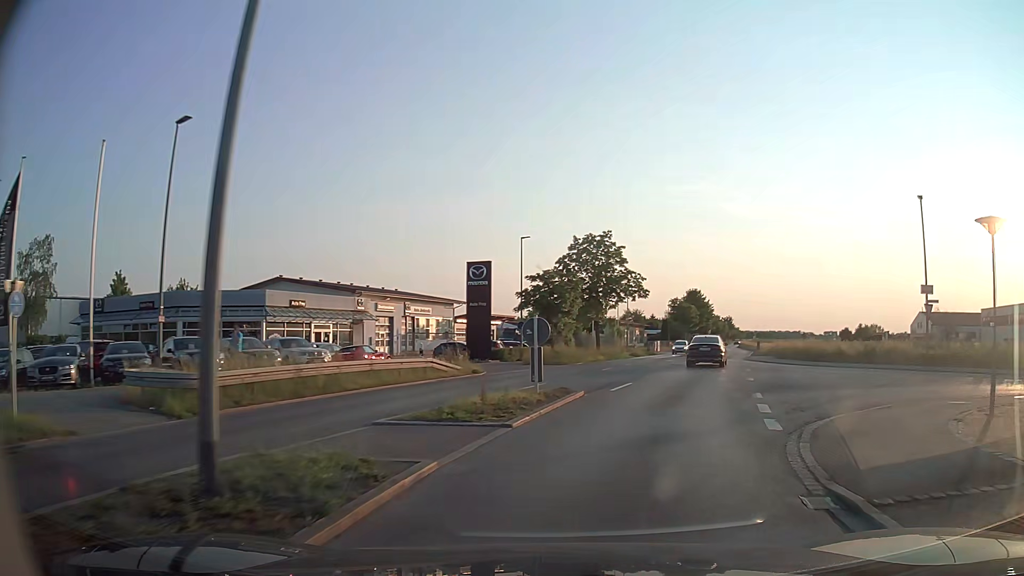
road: secondary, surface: asphalt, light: Day
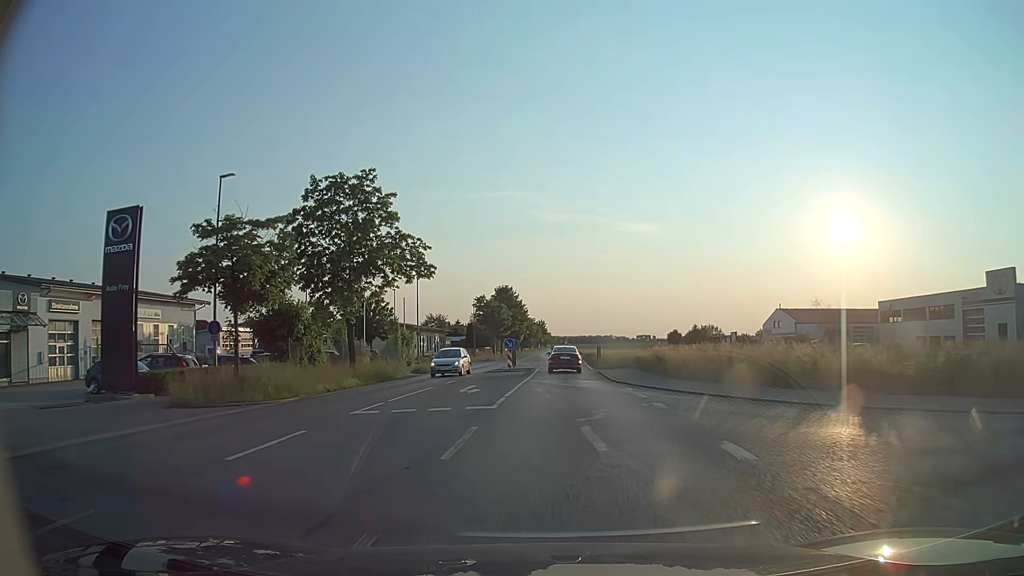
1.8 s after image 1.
(+3.8, +20.9) m; +17°
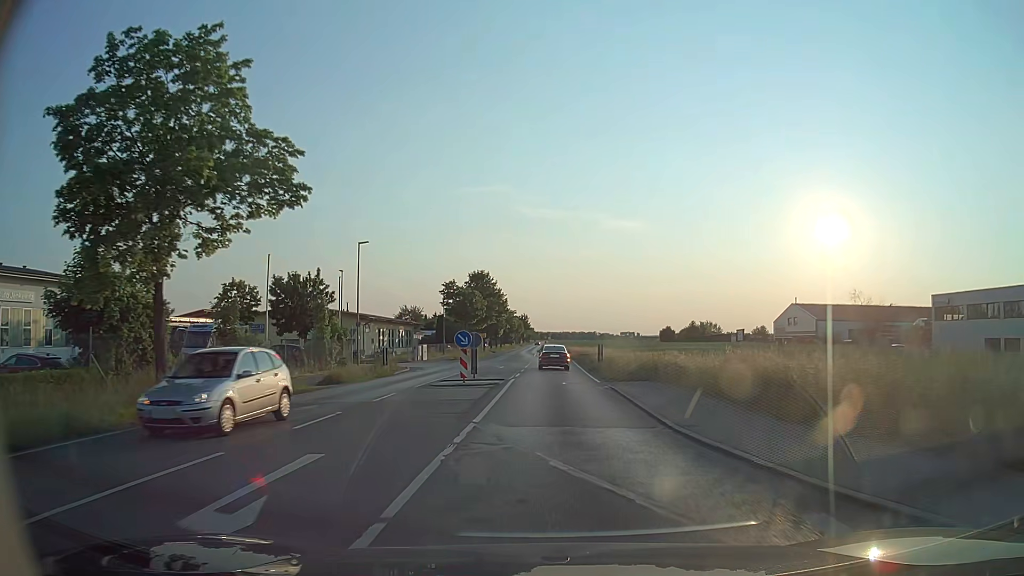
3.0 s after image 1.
(+0.1, +15.8) m; +2°
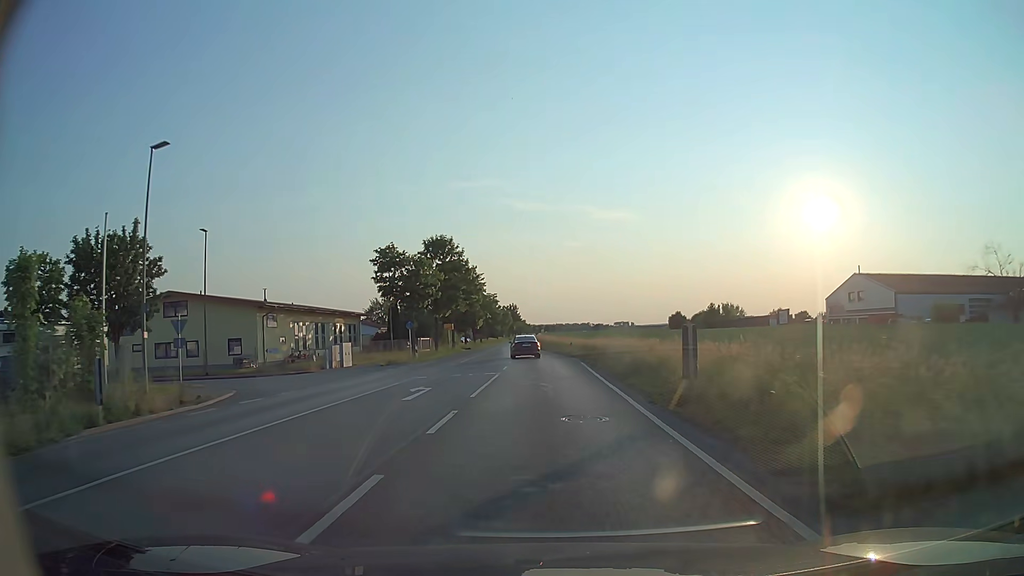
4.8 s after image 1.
(+0.2, +26.5) m; 0°
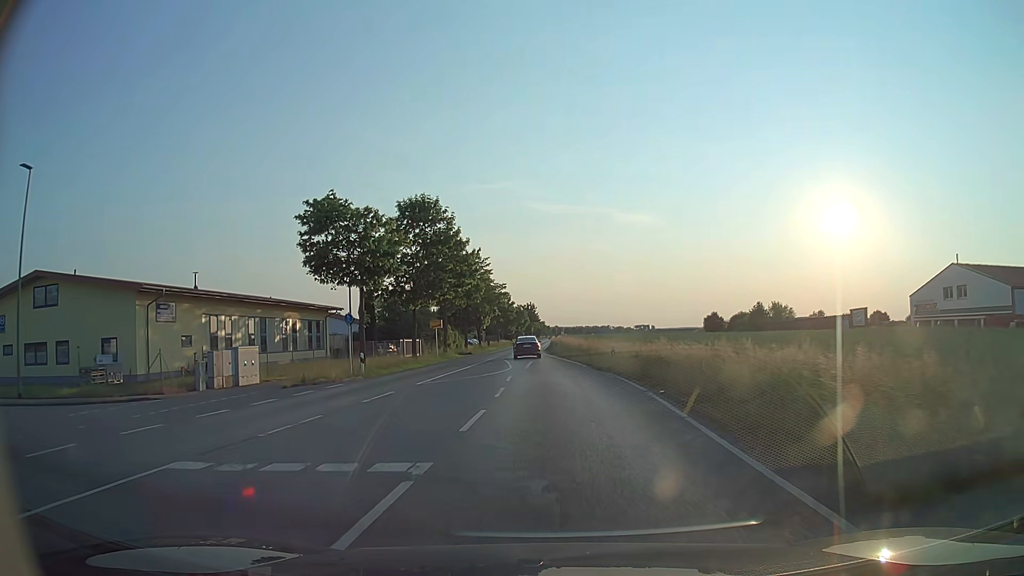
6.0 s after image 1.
(-0.3, +18.7) m; -1°
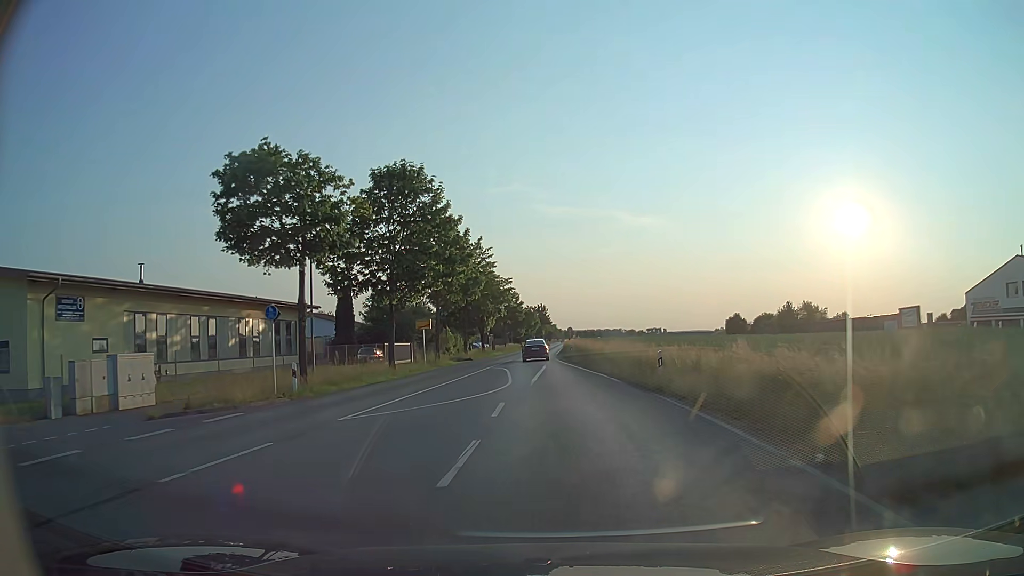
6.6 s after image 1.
(-0.1, +9.6) m; -1°
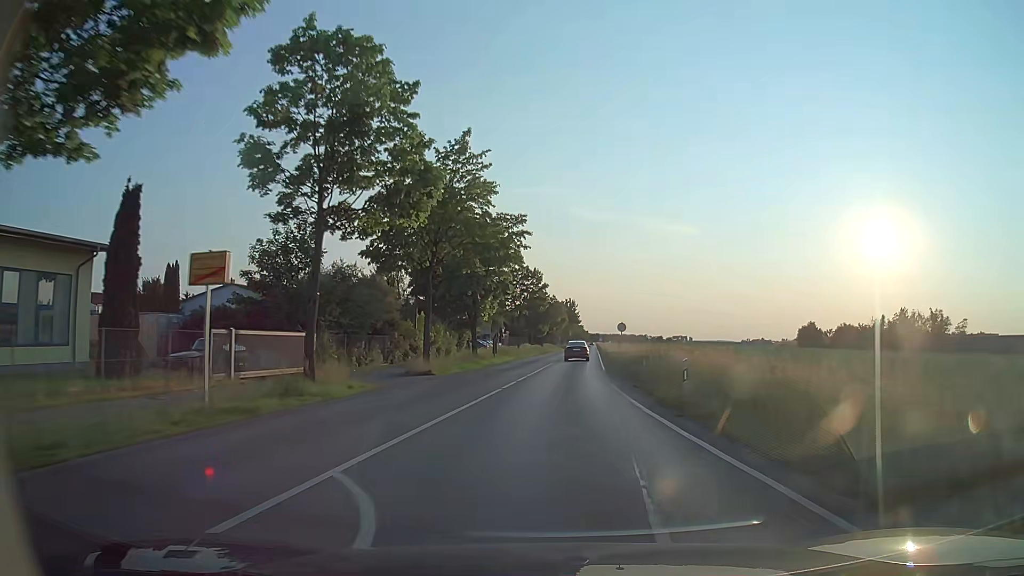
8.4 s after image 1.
(-0.8, +29.7) m; -2°
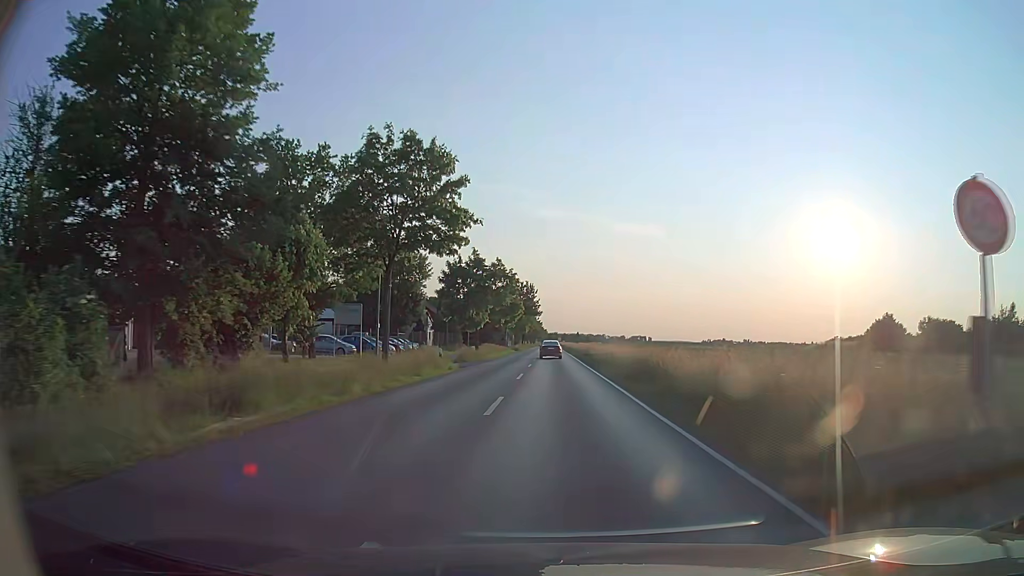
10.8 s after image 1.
(+1.5, +41.9) m; +4°
(0, +10) (0, +20) (0, +30) (0, +40) (+1, +50) (+1, +60) (+1, +70) (+1, +80) (+1, +90) (+1, +100) m
